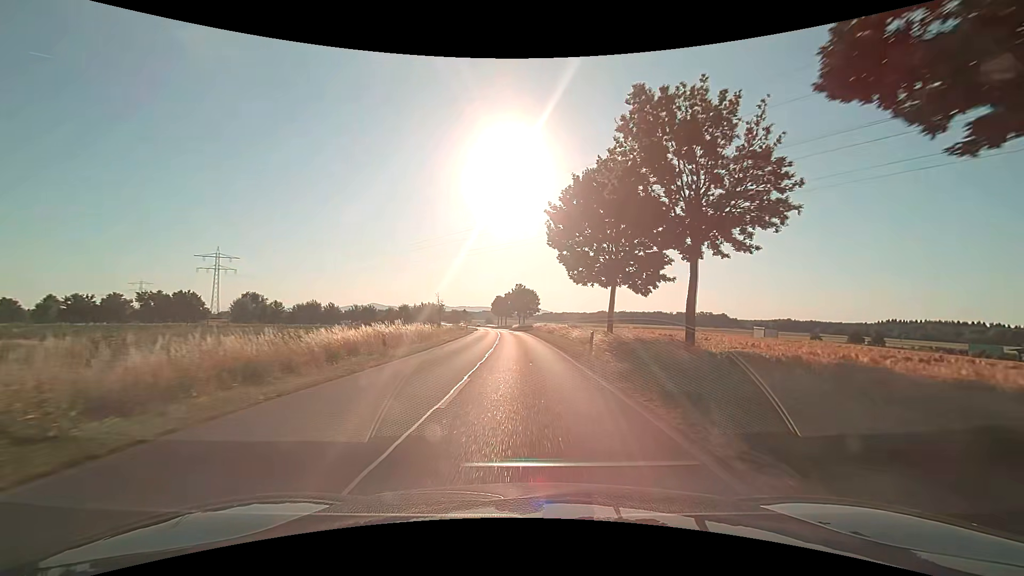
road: secondary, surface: asphalt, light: Day
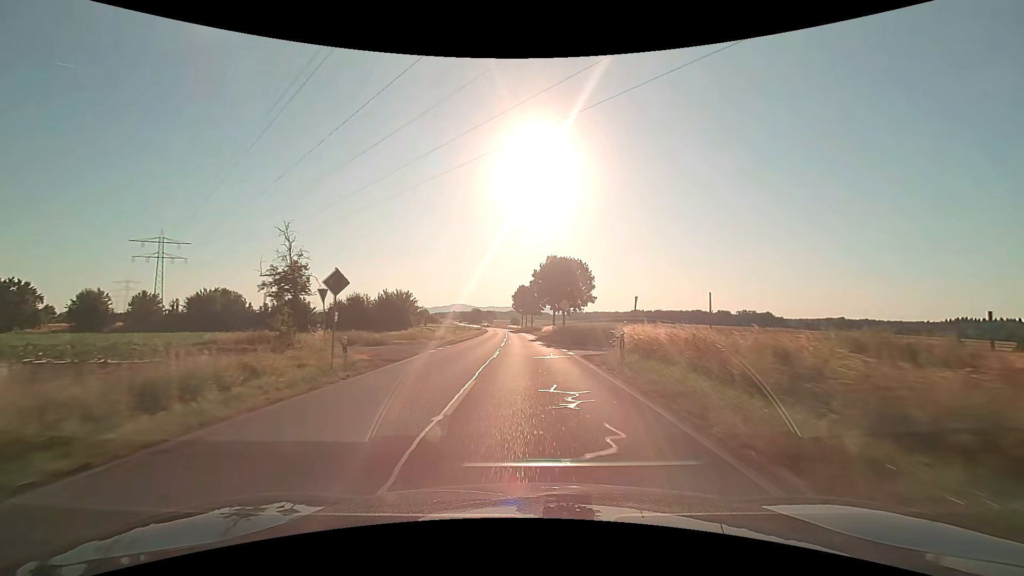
(-1.5, +48.8) m; -3°
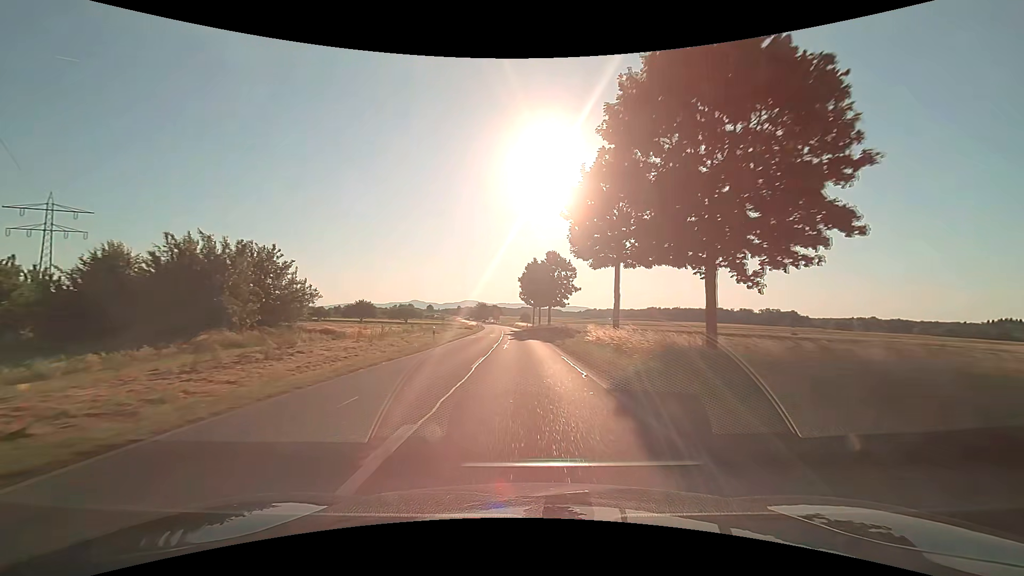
(-0.5, +41.0) m; -1°
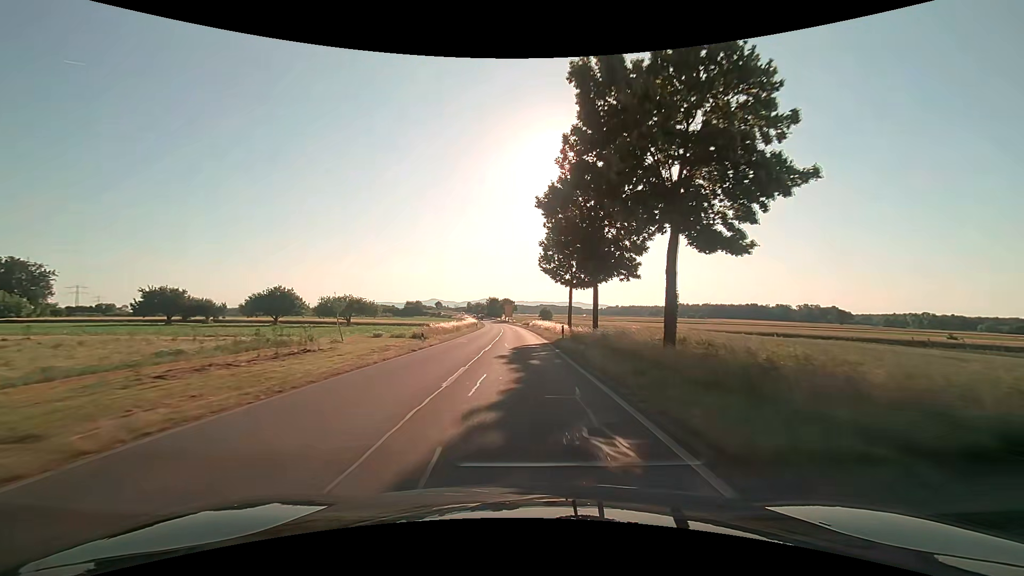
(-0.9, +52.4) m; -2°
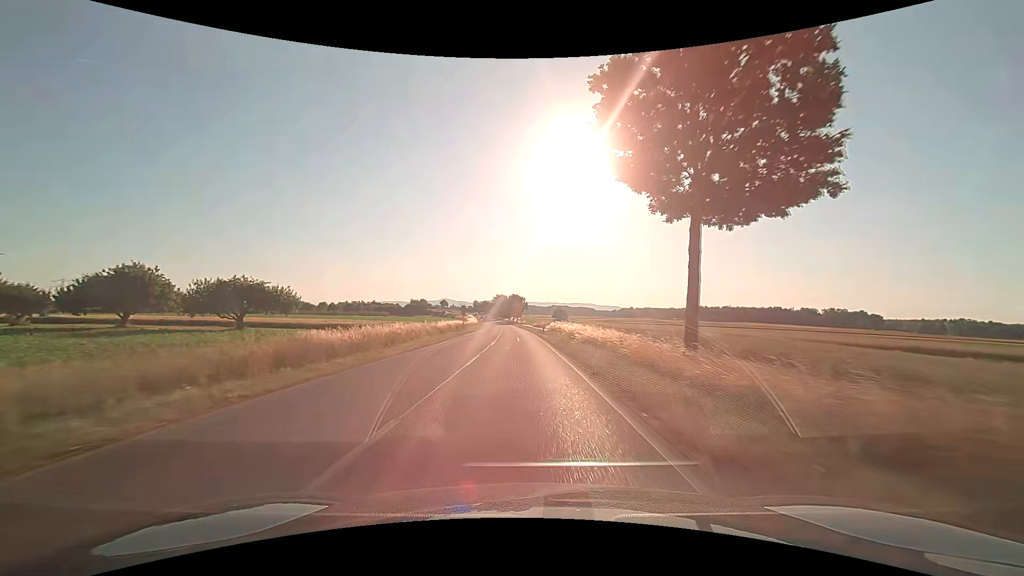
(-0.4, +31.7) m; -1°
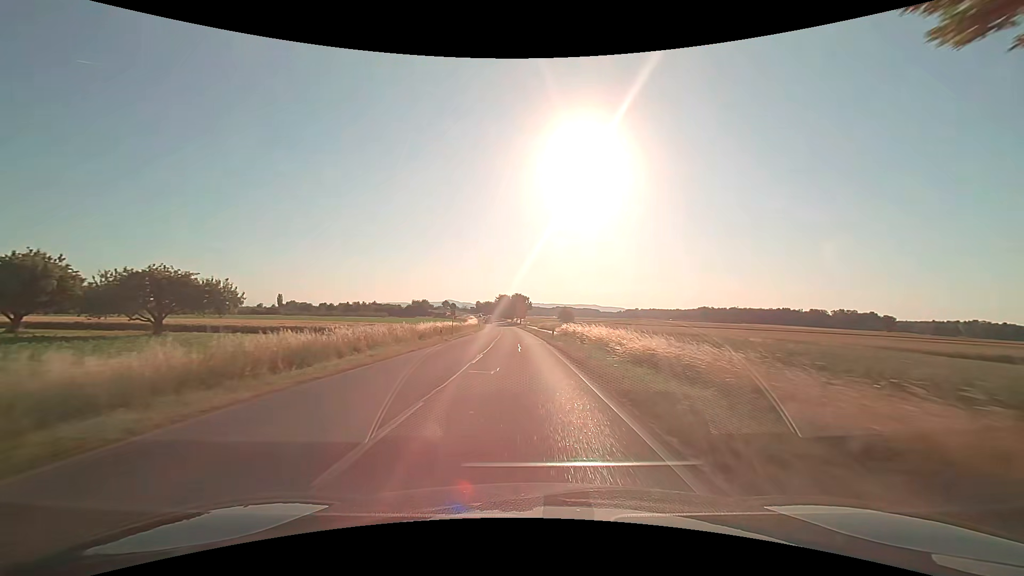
(0.0, +10.6) m; 0°
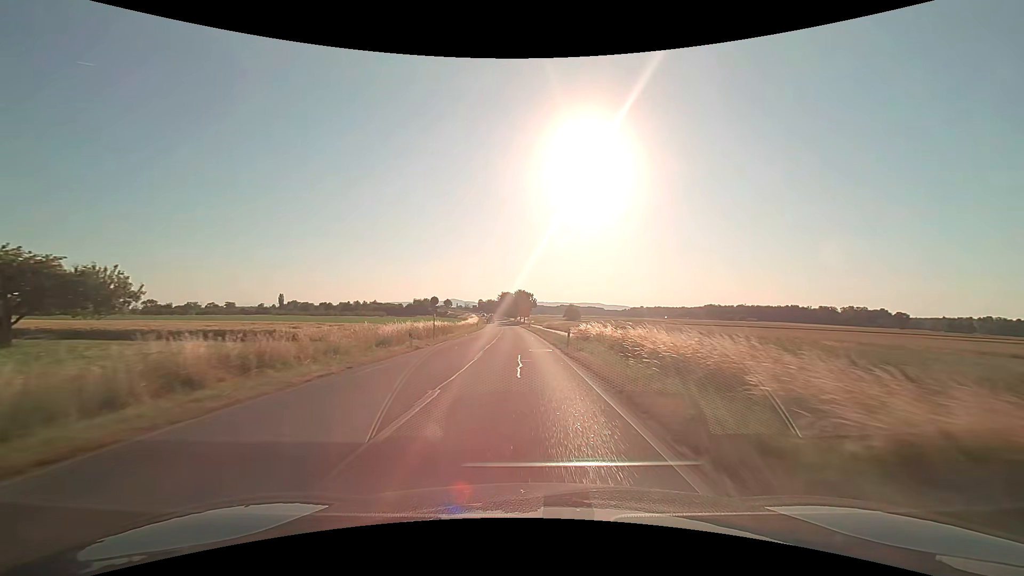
(-0.1, +10.6) m; 0°
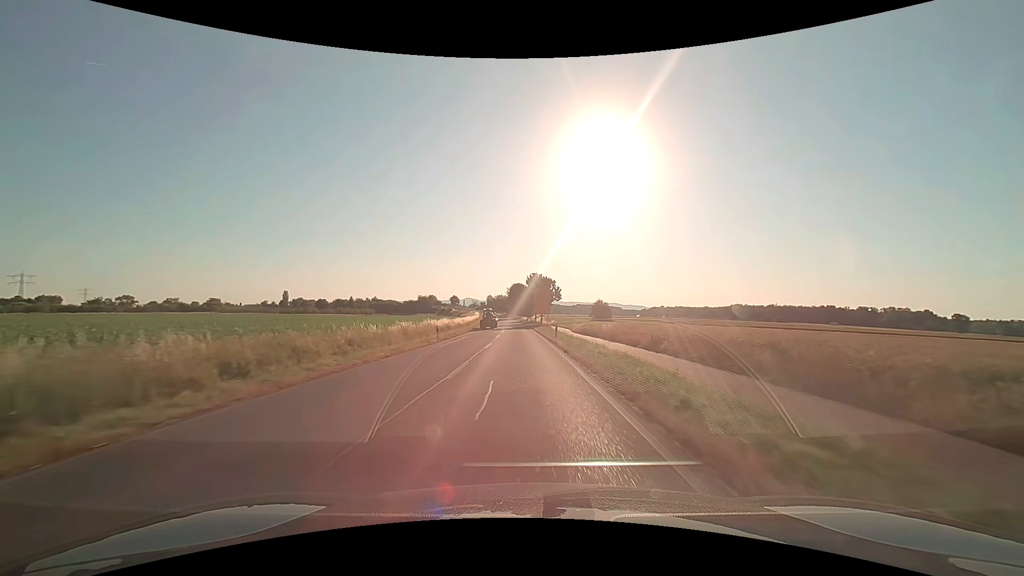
(-0.8, +42.5) m; -2°
(0, +10) (0, +20) (0, +30) (-1, +40) (-1, +50) (-1, +60) (-2, +70) (-2, +80) (-3, +90) (-4, +100) m
